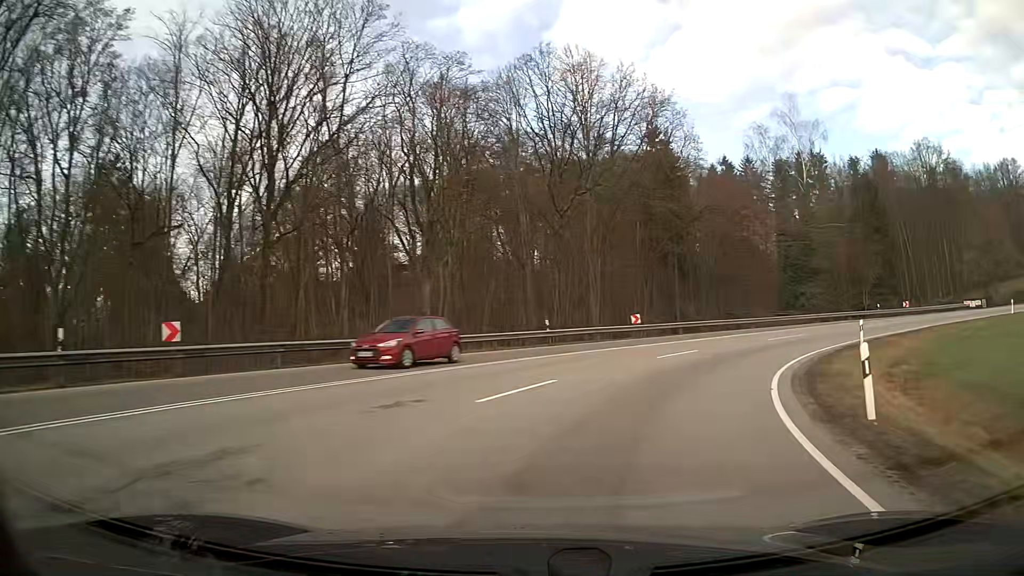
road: primary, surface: asphalt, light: Day
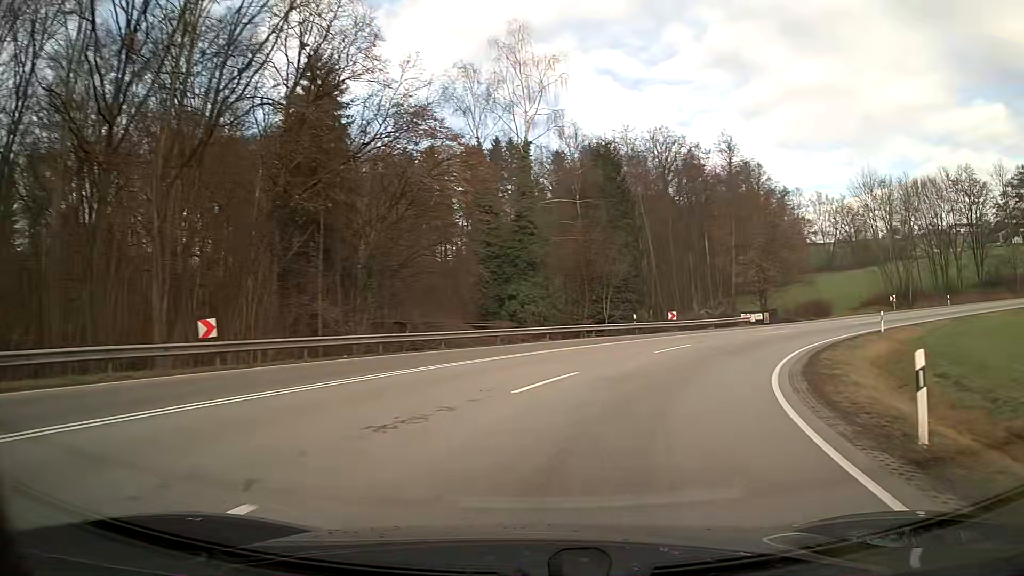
(+5.2, +20.4) m; +28°
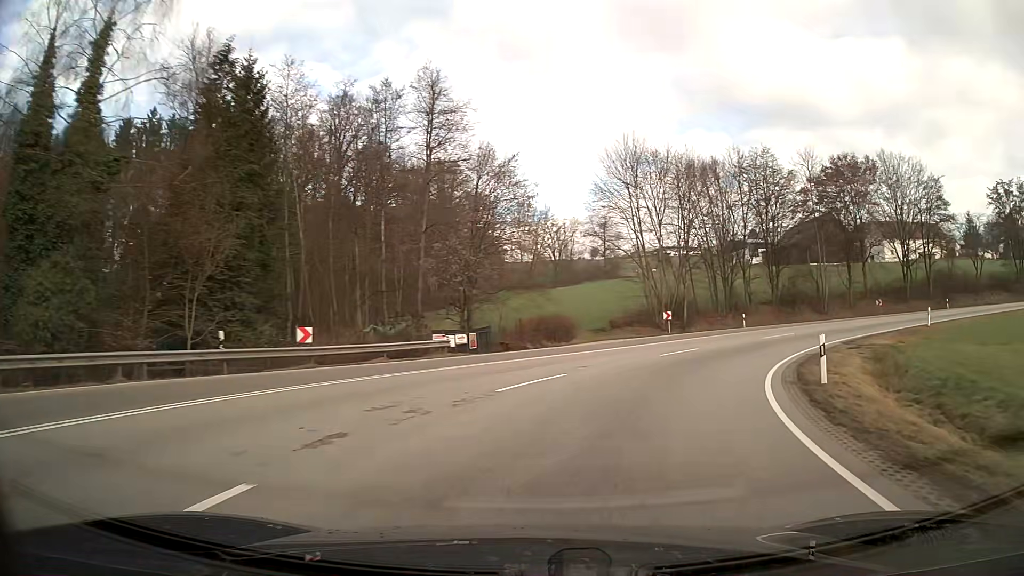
(+5.2, +21.2) m; +28°
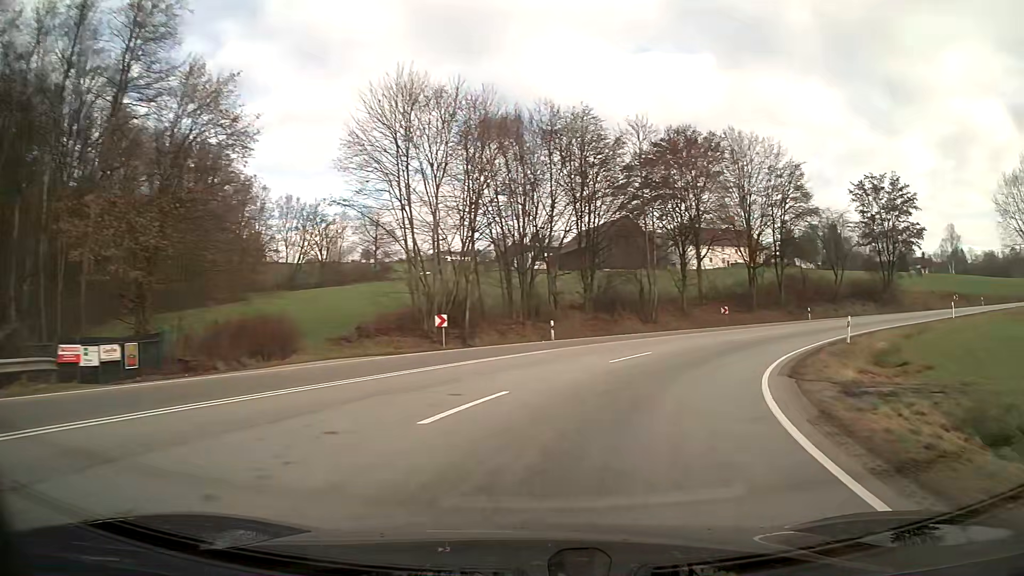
(+2.5, +14.8) m; +19°
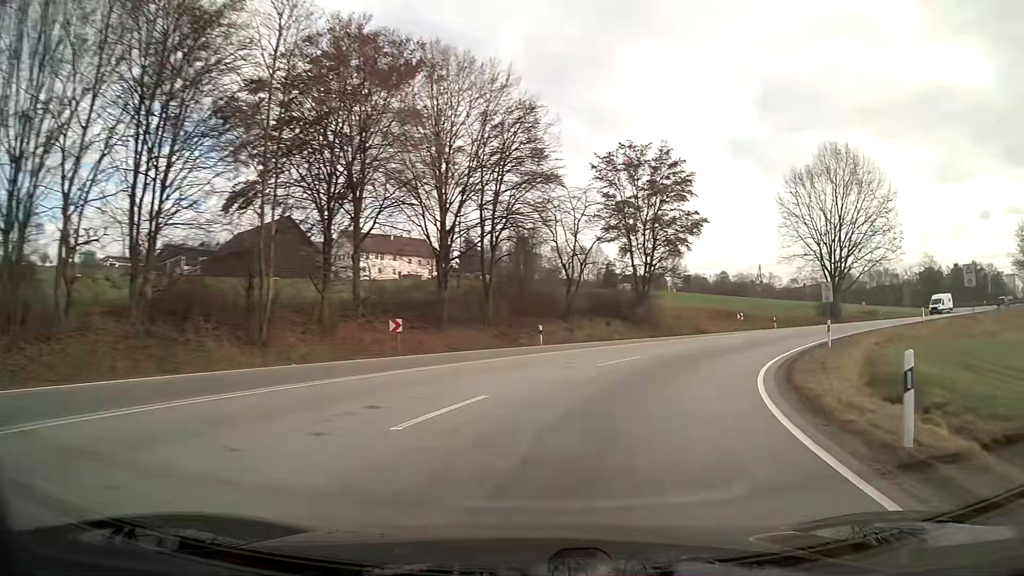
(+5.5, +22.0) m; +28°
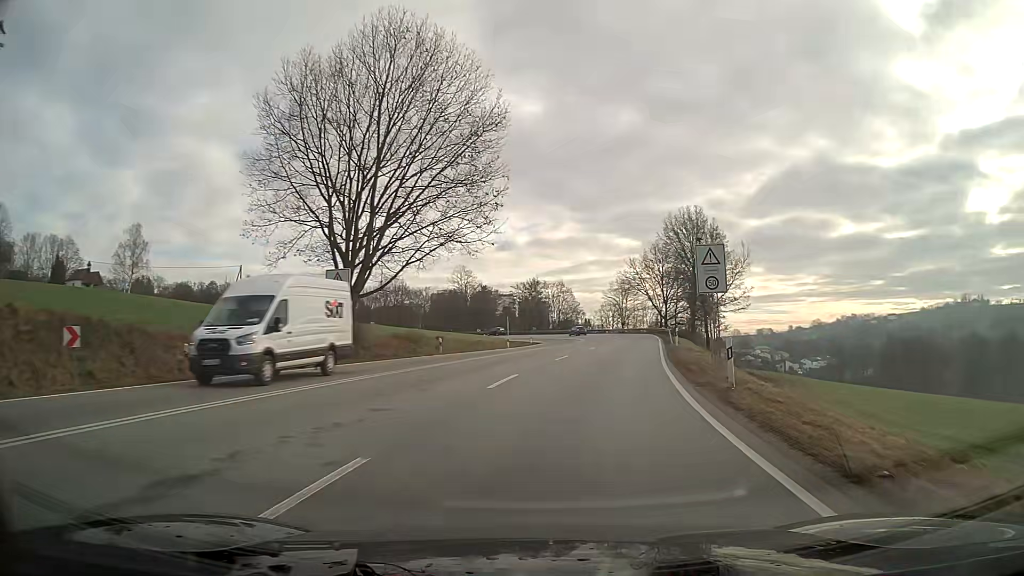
(+14.5, +35.4) m; +41°
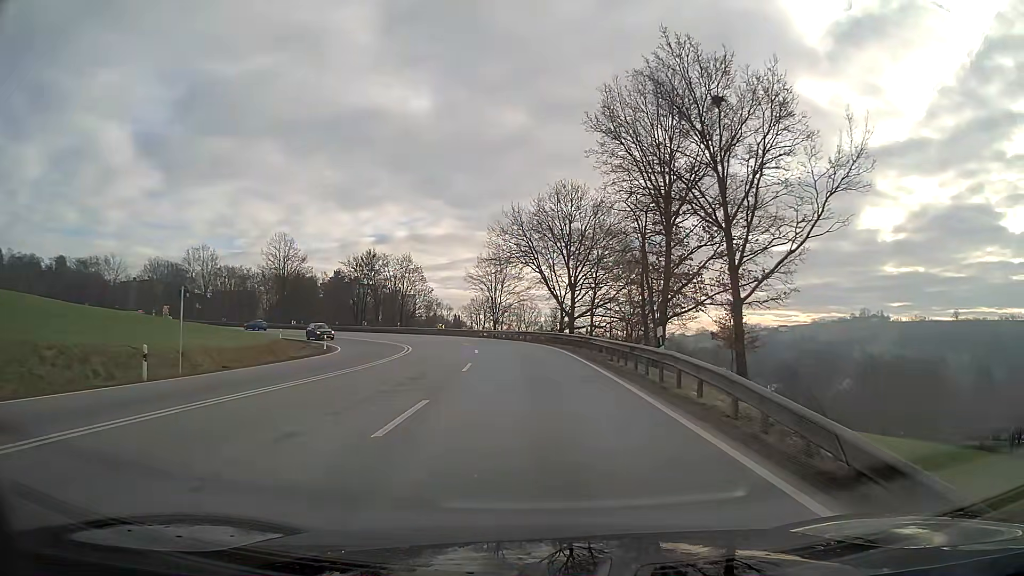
(+4.5, +41.6) m; +9°
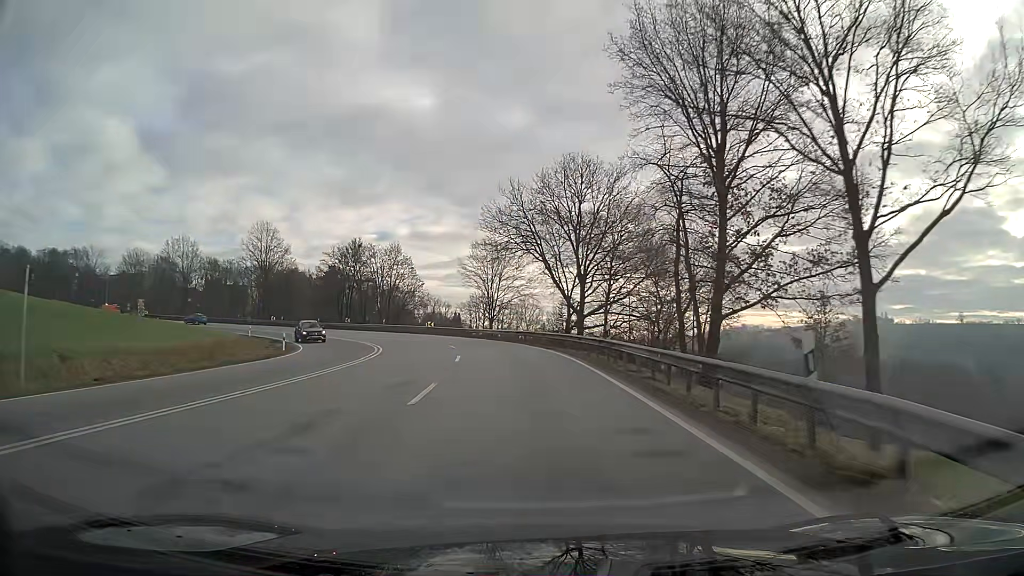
(0.0, +8.8) m; 0°
